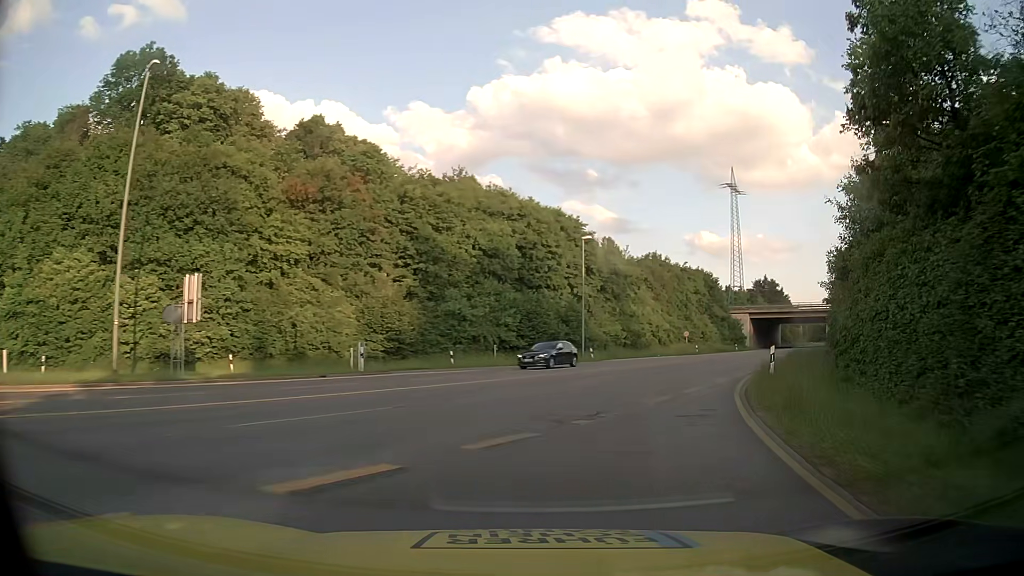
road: secondary_link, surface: asphalt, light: Day
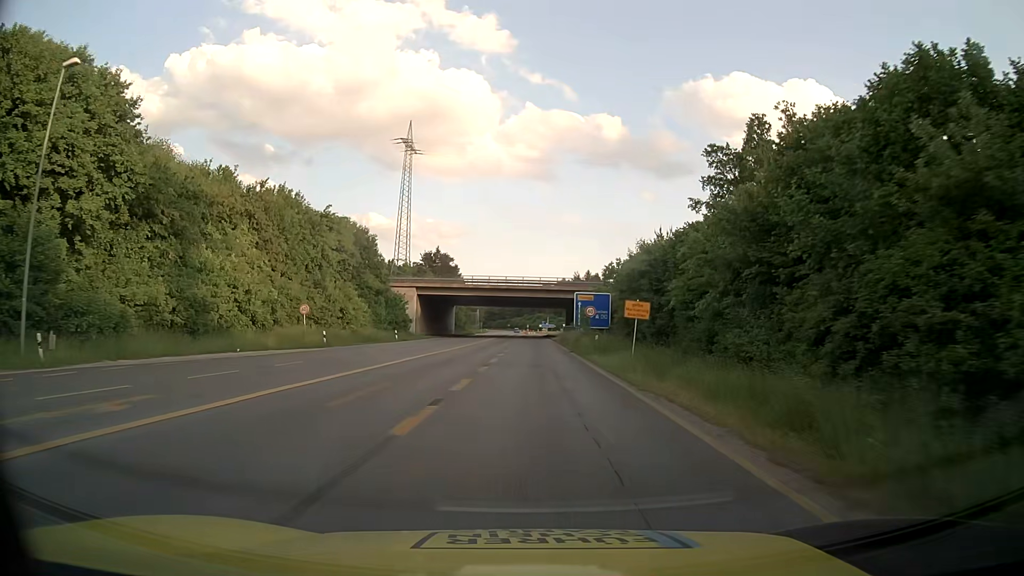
(+10.0, +33.6) m; +28°
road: secondary
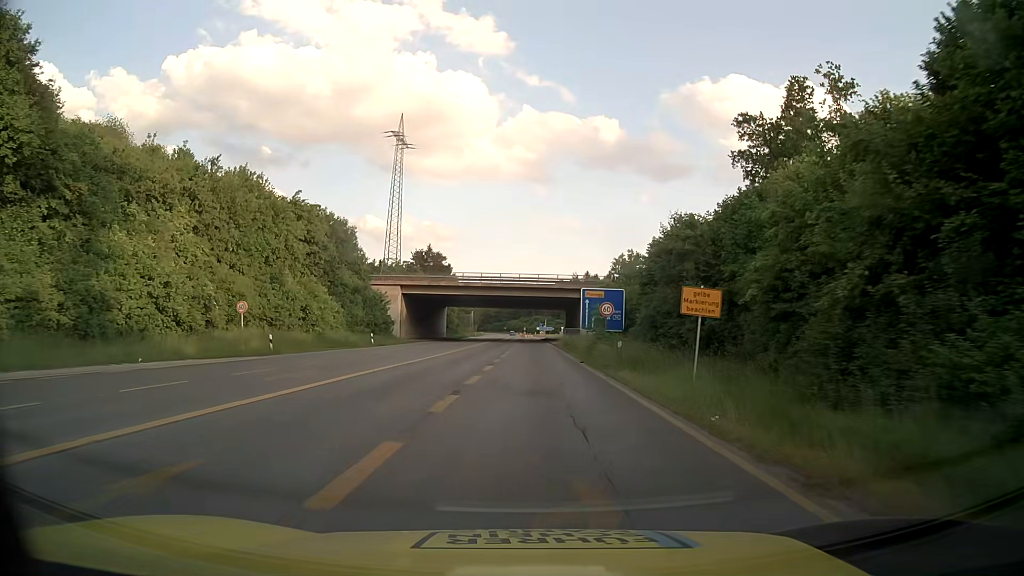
(+0.1, +9.2) m; 0°
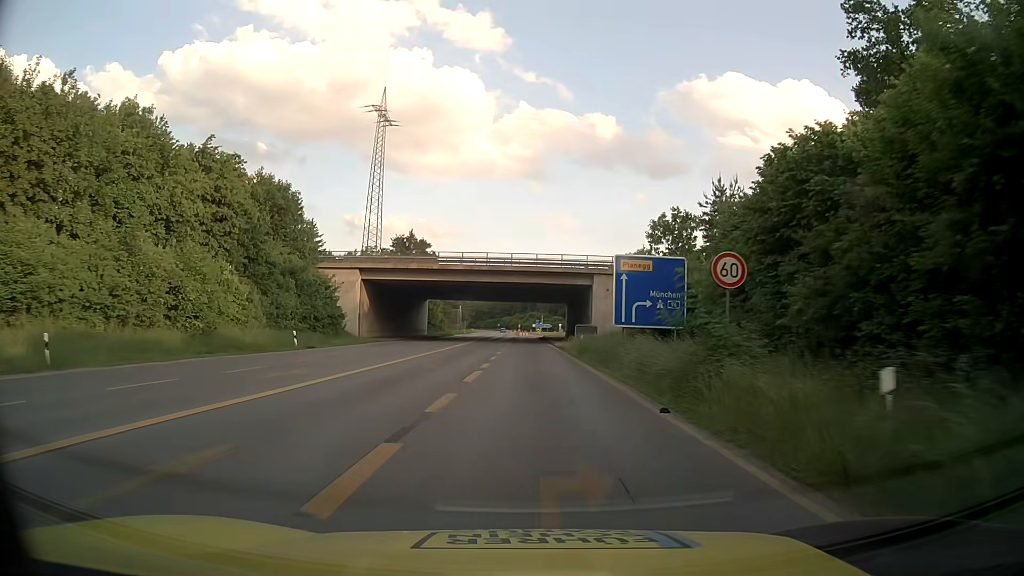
(+0.1, +18.5) m; +1°
(0, +10) (0, +20) (0, +30) (0, +40) (0, +50) (0, +60) (0, +70) (-1, +80) (-2, +90) (-3, +100) m
